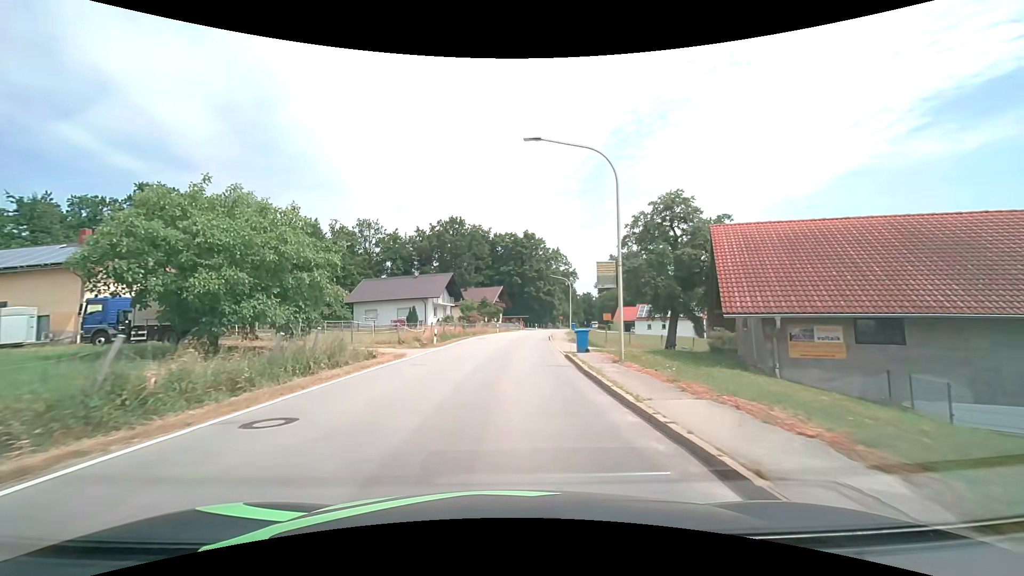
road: secondary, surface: asphalt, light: Day
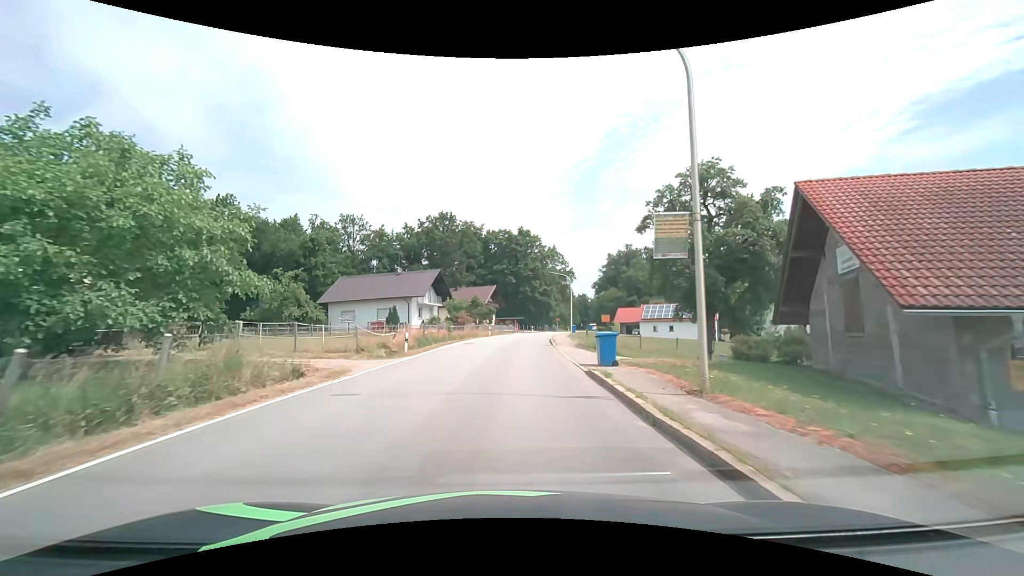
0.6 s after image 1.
(0.0, +7.1) m; +1°
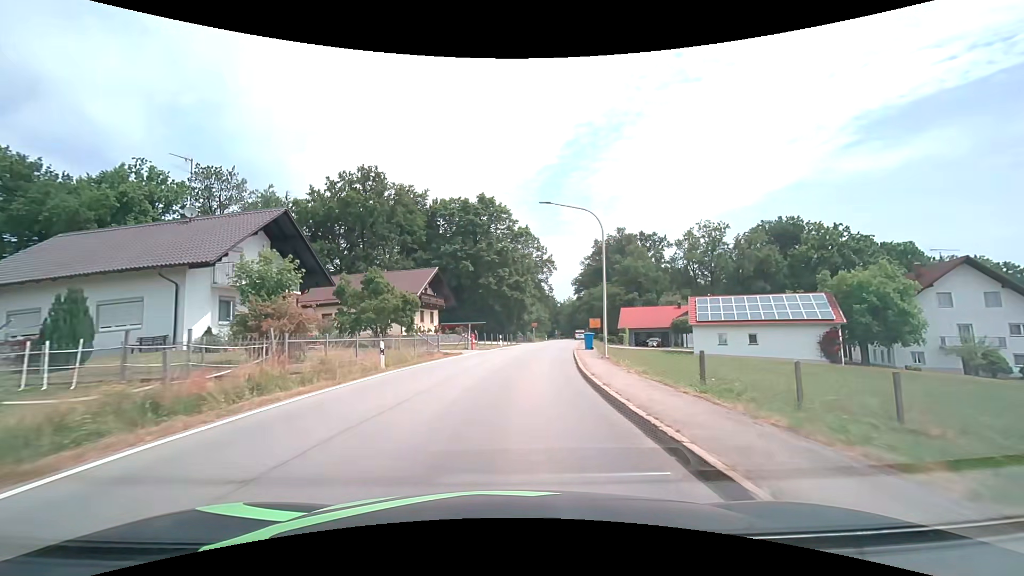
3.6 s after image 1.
(+1.2, +35.7) m; +4°
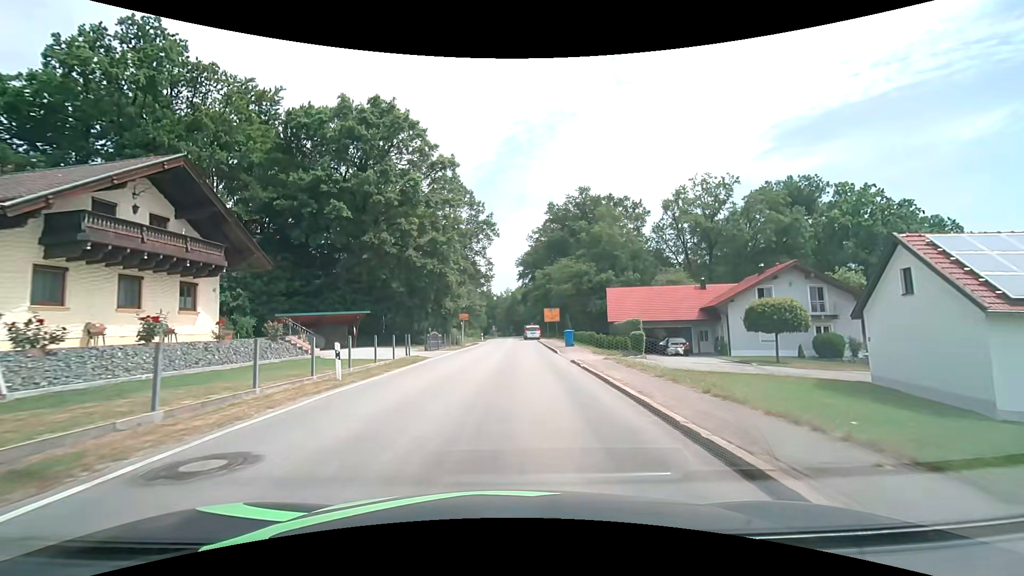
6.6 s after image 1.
(+2.0, +32.2) m; +7°
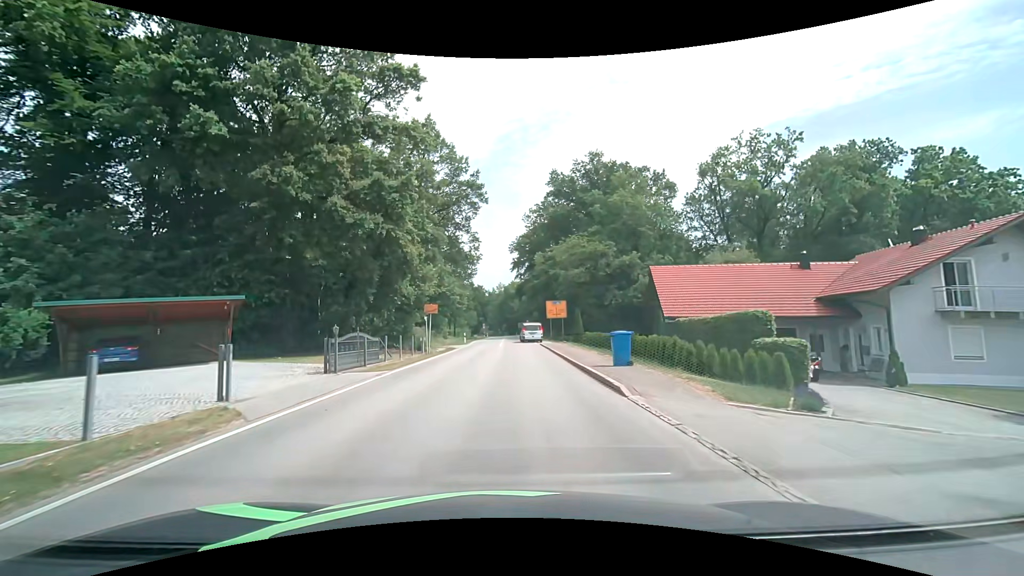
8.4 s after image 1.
(+0.2, +17.0) m; +1°
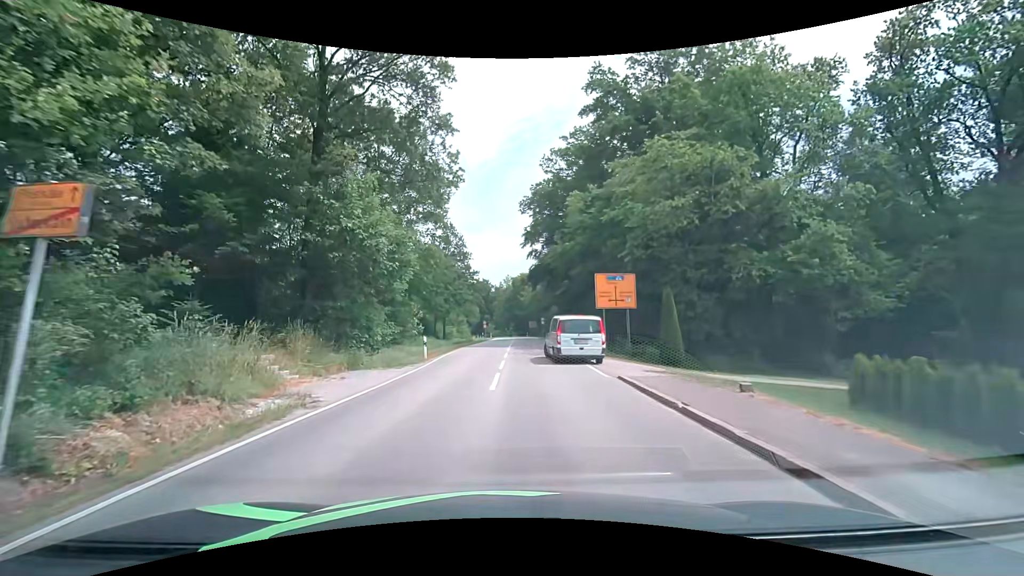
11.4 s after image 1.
(0.0, +28.0) m; -1°
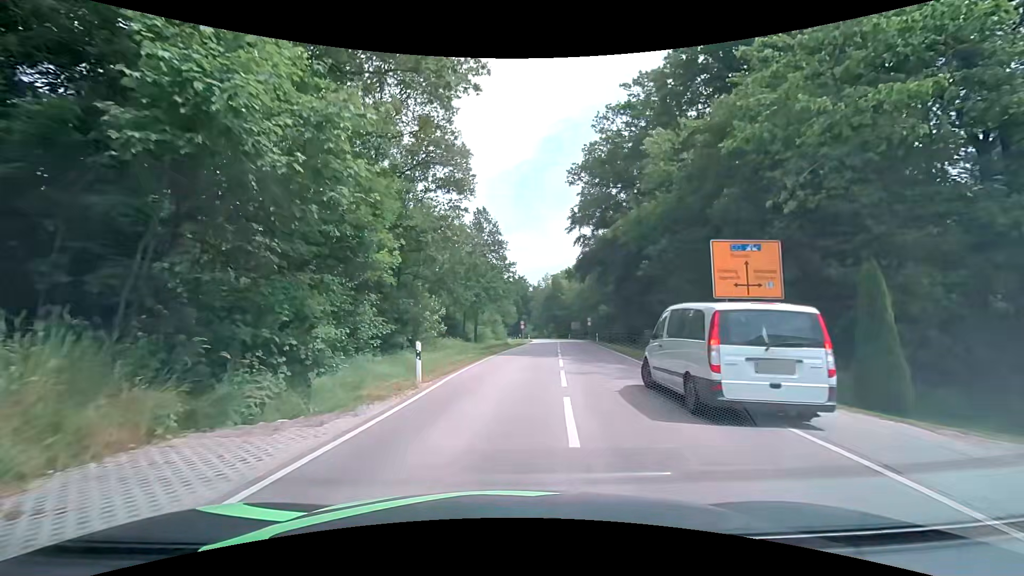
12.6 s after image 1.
(-0.5, +11.0) m; -4°
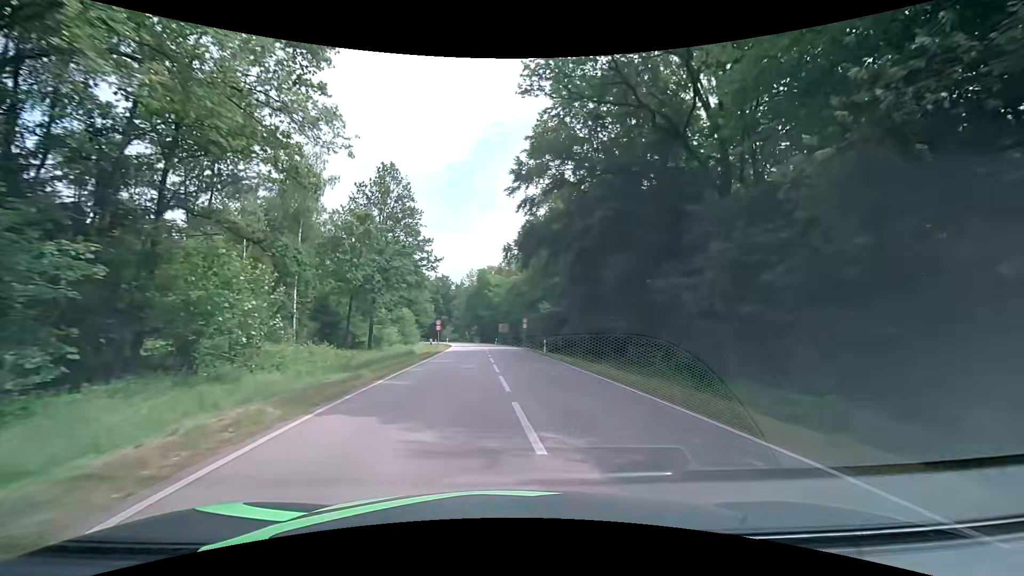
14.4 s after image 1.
(+0.5, +17.7) m; +8°
